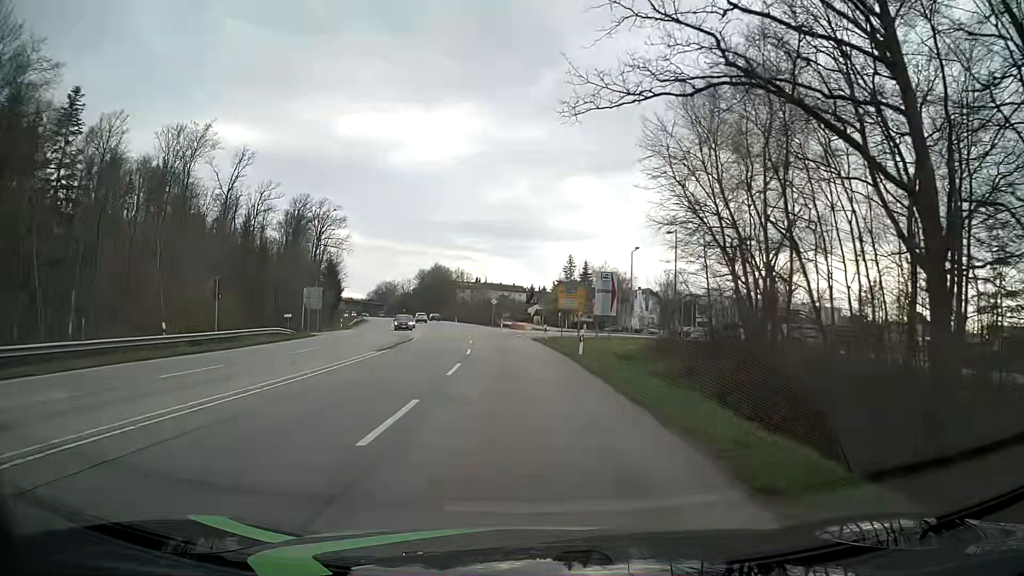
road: secondary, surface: asphalt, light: Day
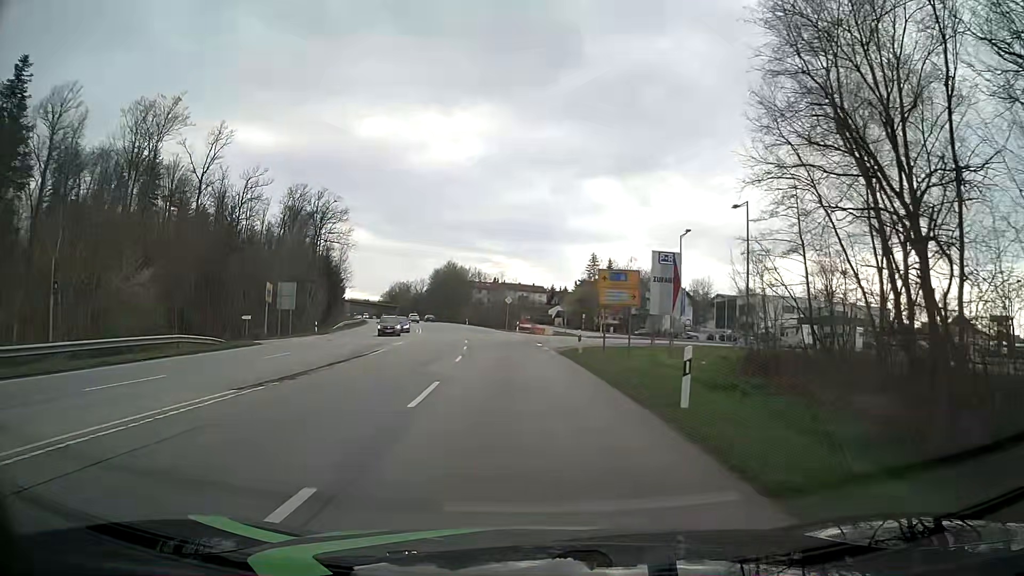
(-0.1, +14.9) m; 0°
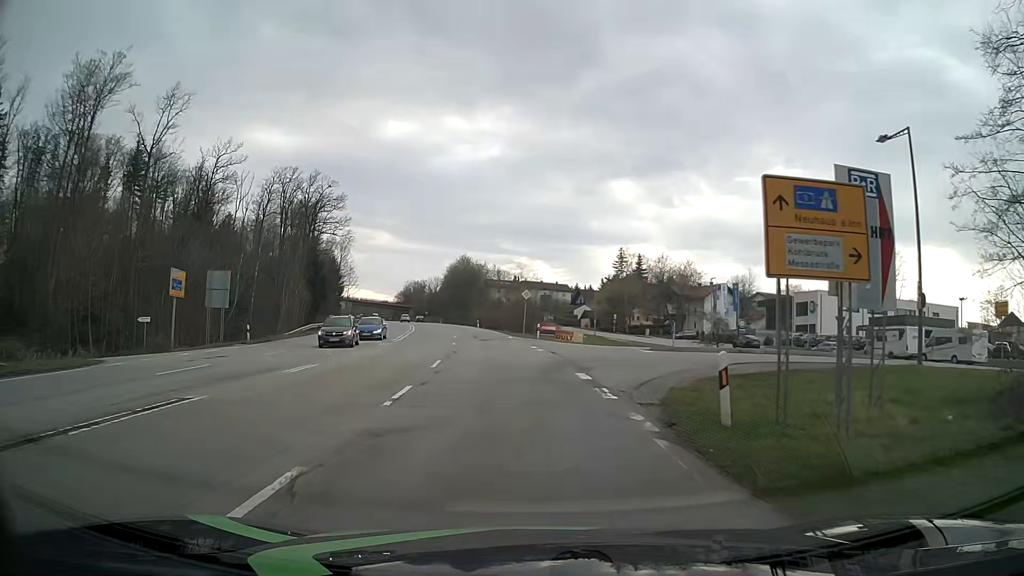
(-0.5, +18.4) m; -3°
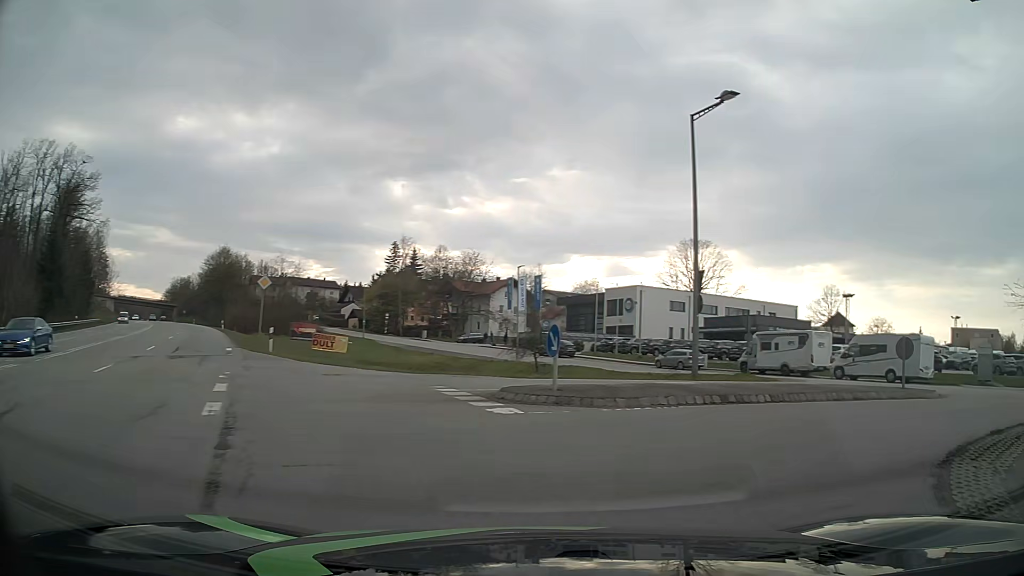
(+1.0, +17.4) m; +19°
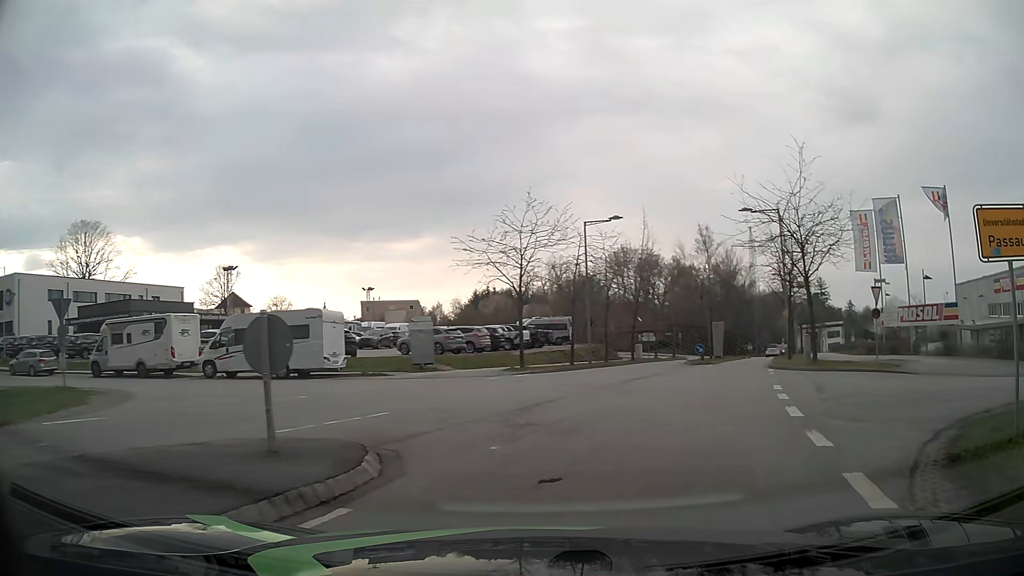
(+4.9, +10.0) m; +53°
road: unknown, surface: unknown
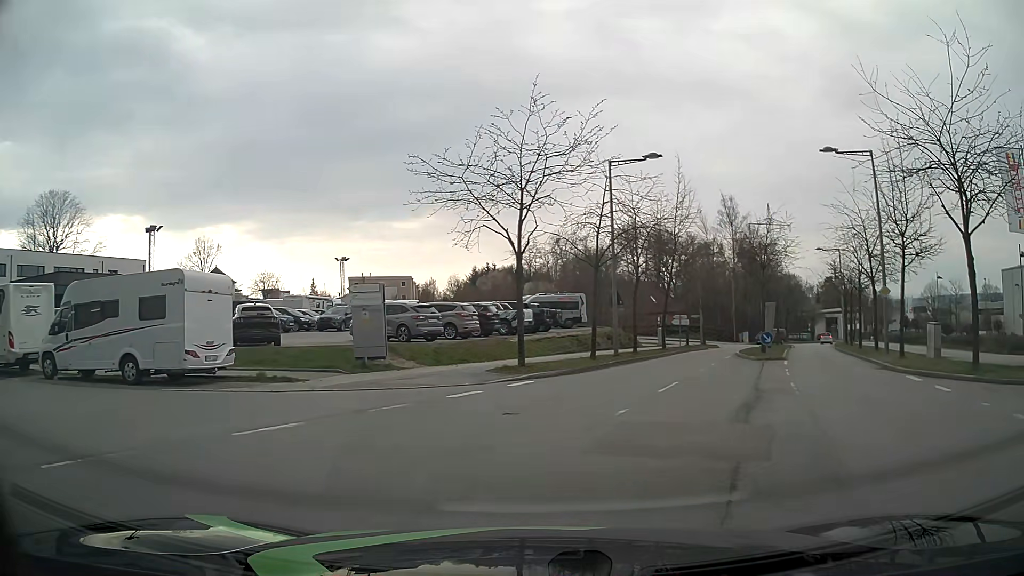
(-0.3, +11.5) m; -1°
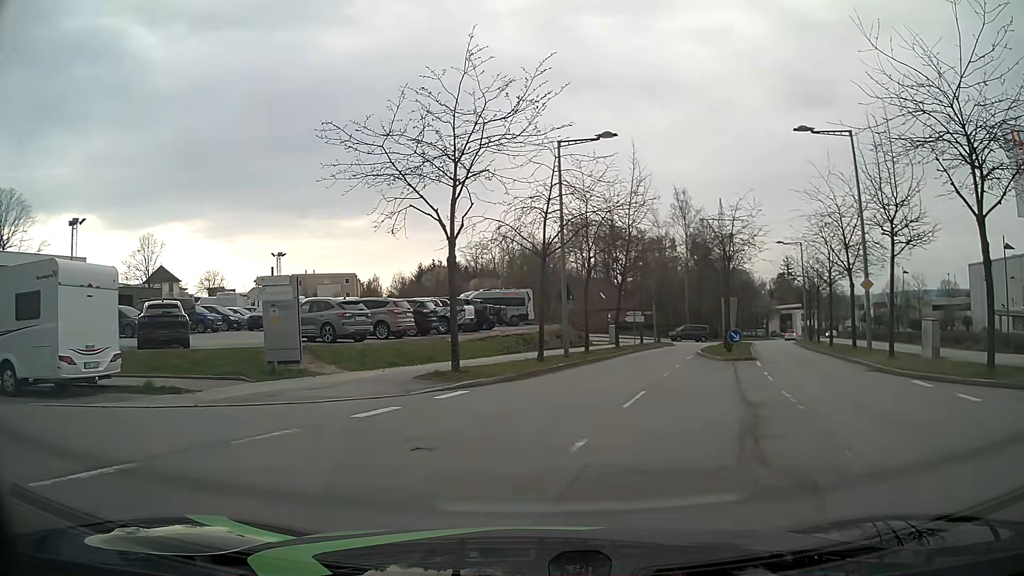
(+0.2, +3.0) m; +5°
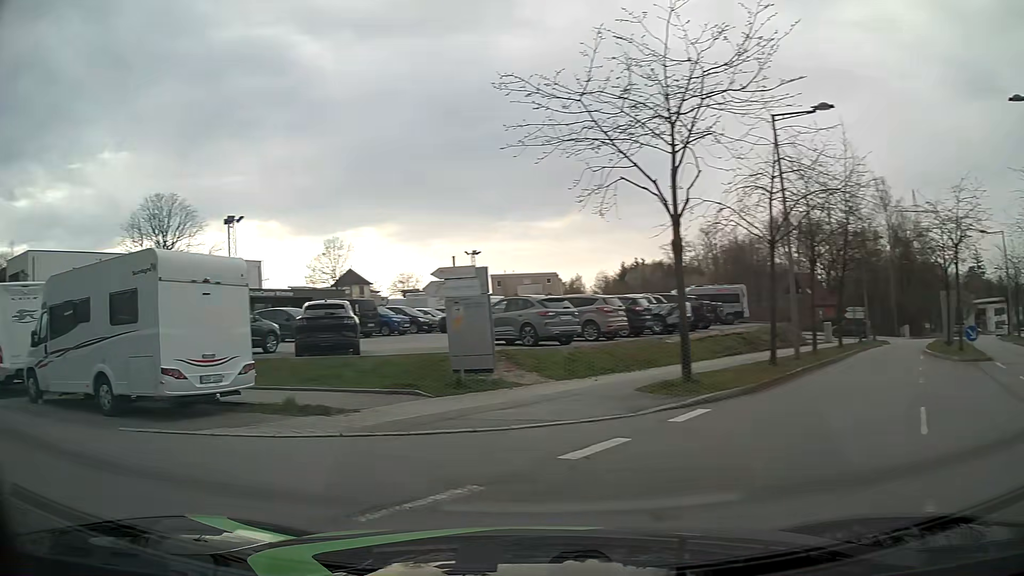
(-0.4, +3.4) m; -18°
